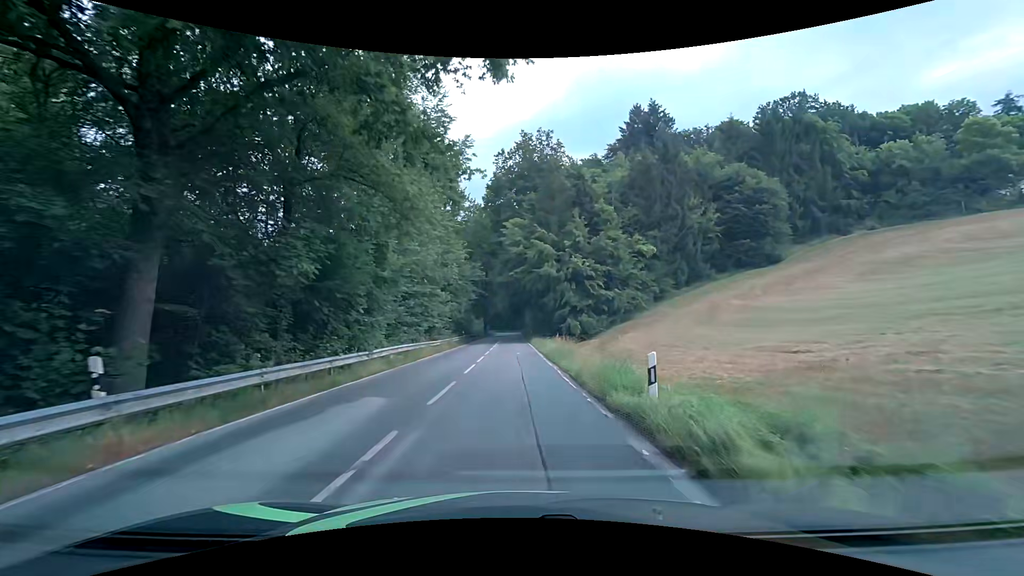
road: tertiary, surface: asphalt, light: Day
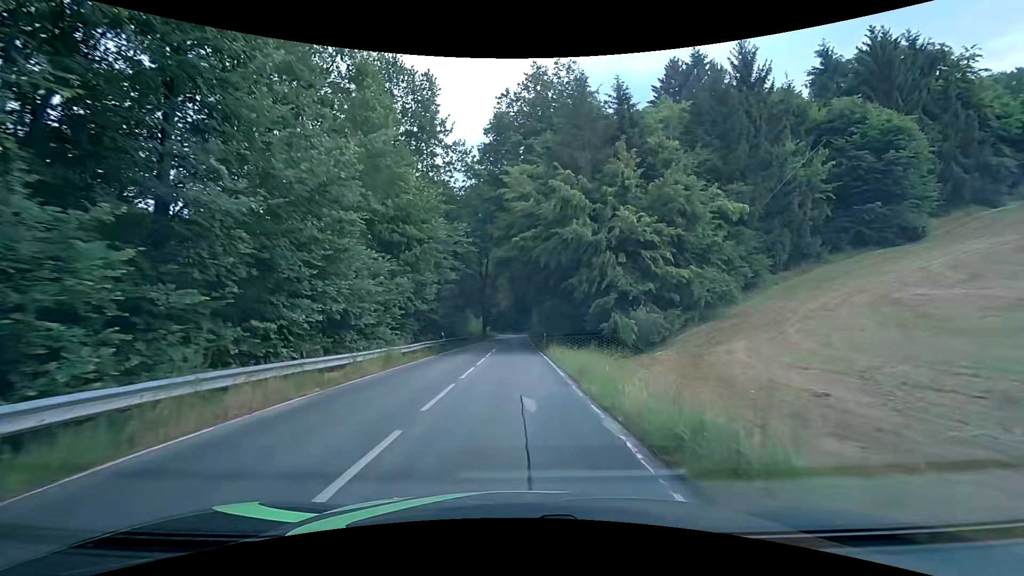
(-0.3, +18.5) m; 0°
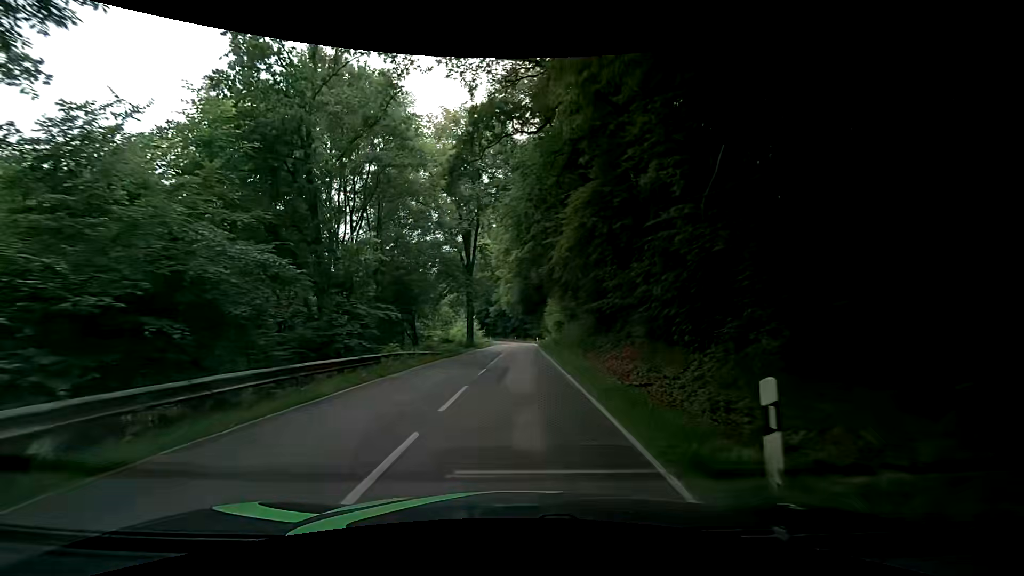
(-0.7, +32.8) m; -2°
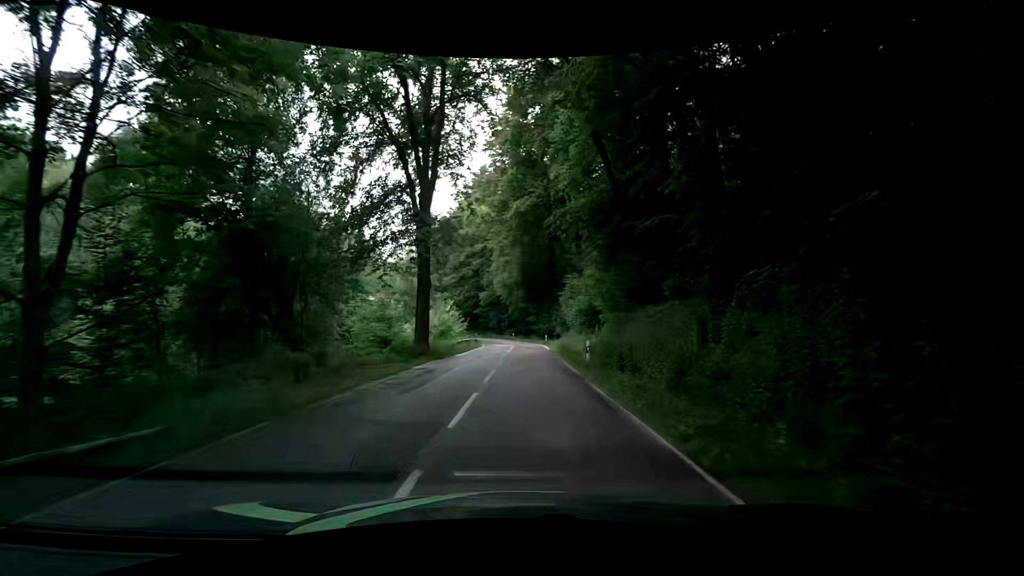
(-0.1, +26.9) m; -1°
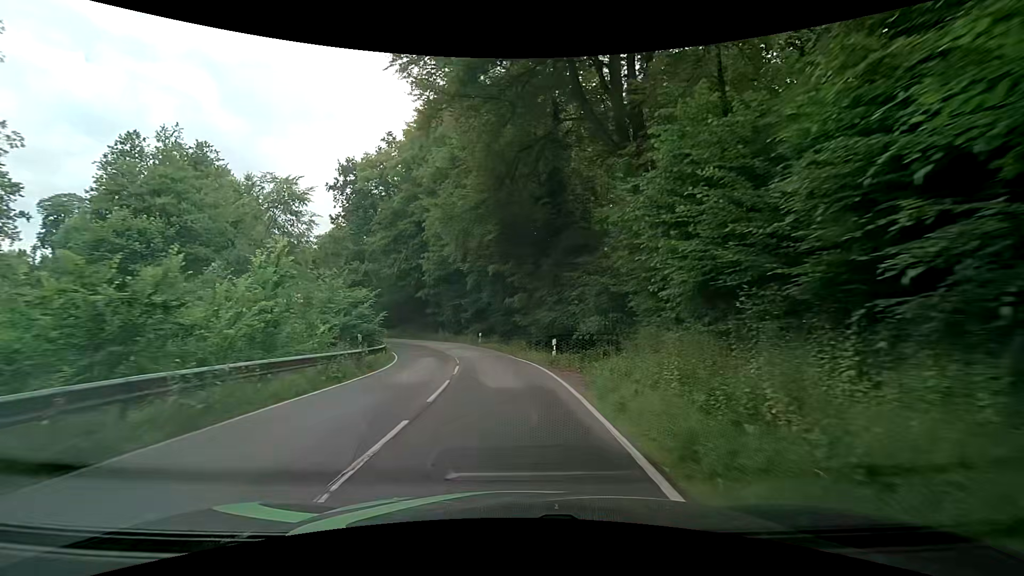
(+1.6, +34.3) m; +4°
(0, +10) (-1, +20) (-3, +30) (-6, +39) (-11, +48) (-17, +56) (-25, +62) (-34, +66) (-44, +68) (-54, +68) m
